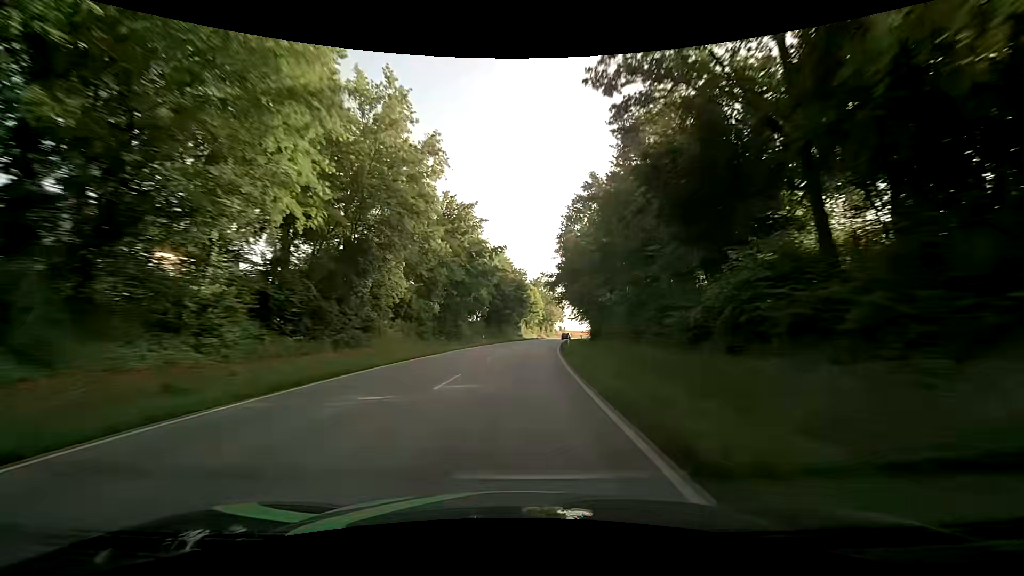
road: secondary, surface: asphalt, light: Day
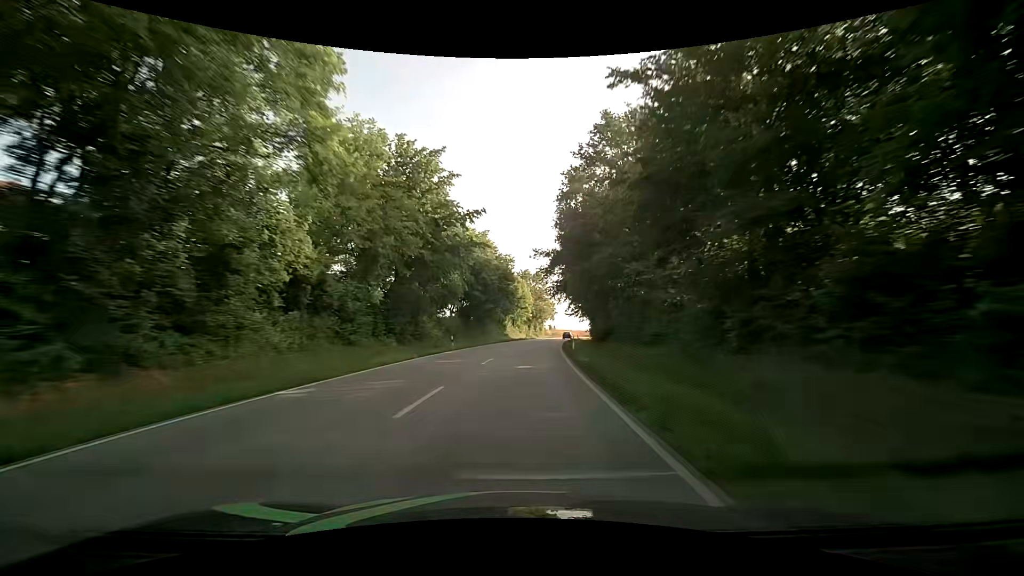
(+0.2, +15.8) m; +1°
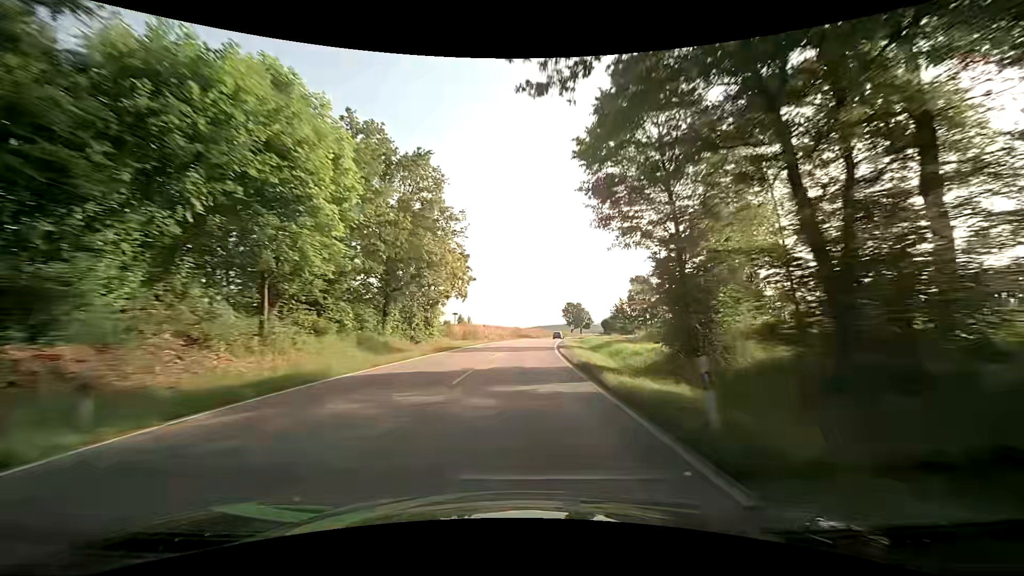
(+6.1, +79.0) m; +9°
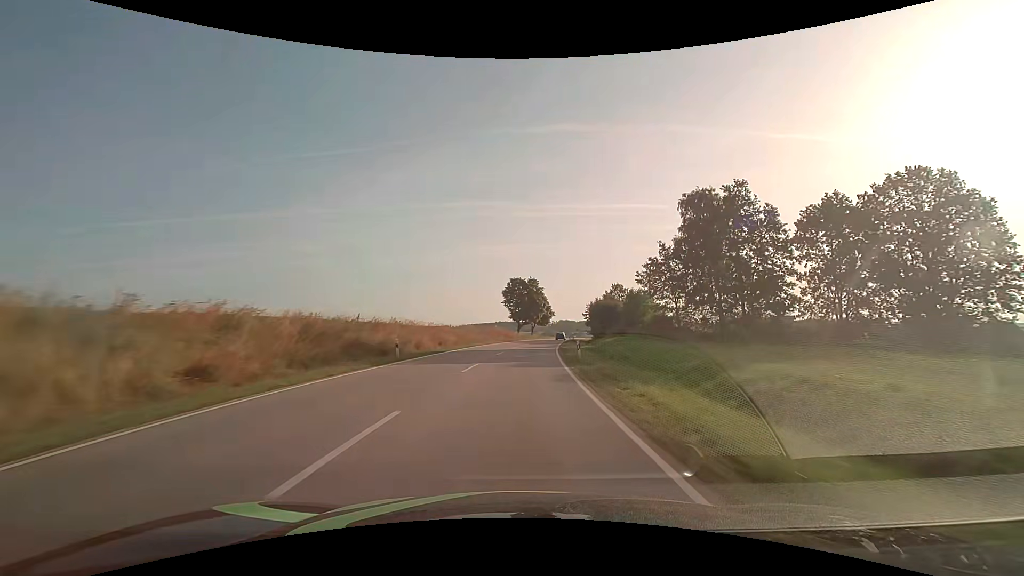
(+5.8, +79.2) m; +8°
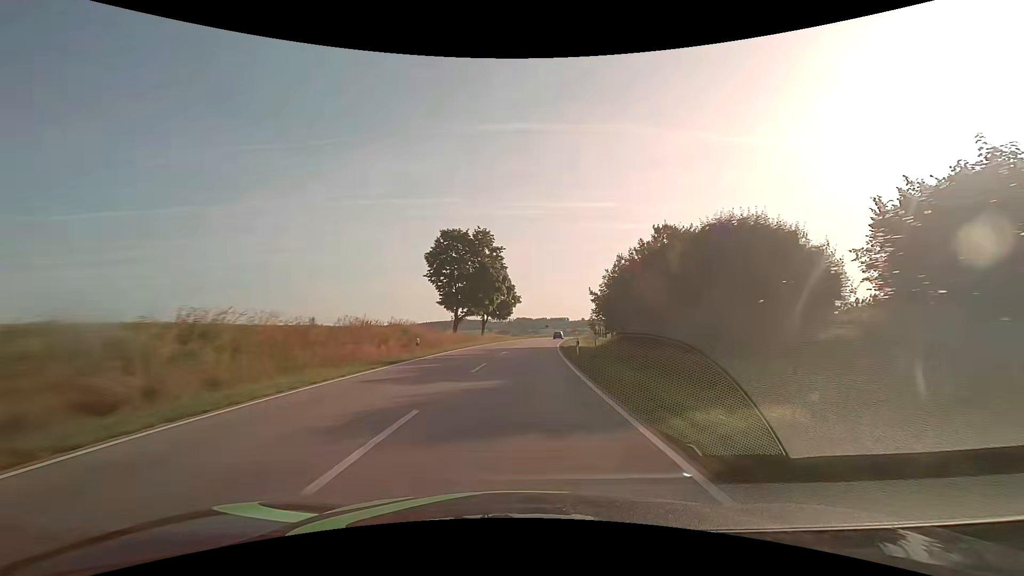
(+2.1, +47.7) m; +5°
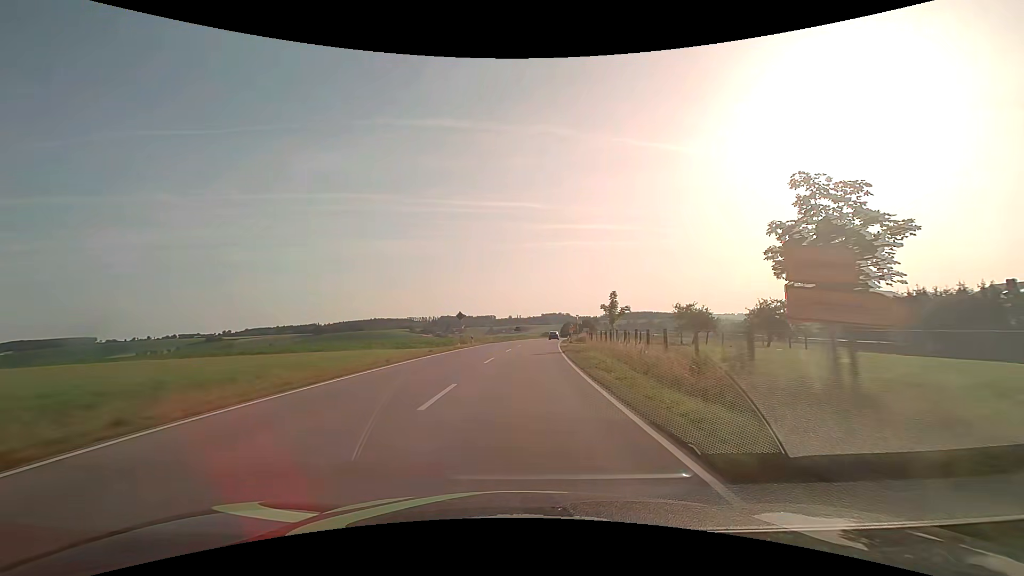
(+5.6, +79.3) m; +8°
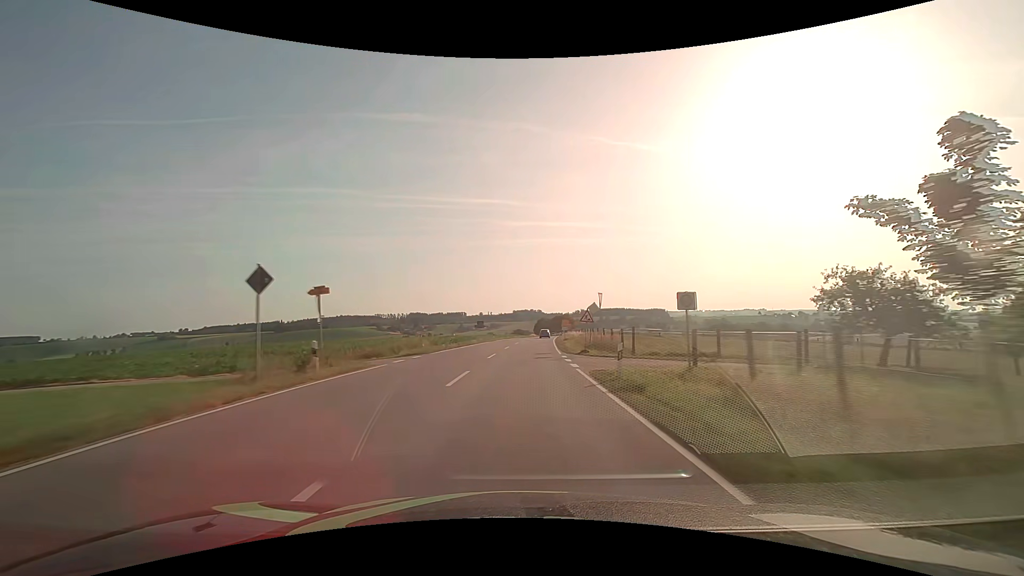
(+0.9, +31.8) m; +3°
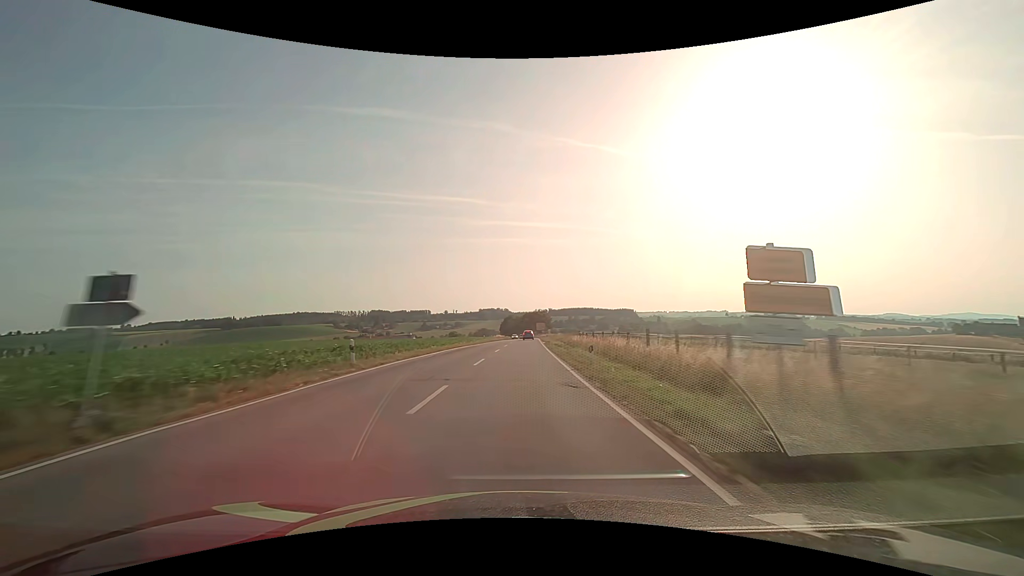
(+1.7, +47.7) m; +4°
(0, +10) (0, +20) (0, +30) (+1, +40) (+1, +50) (+1, +60) (+2, +70) (+2, +80) (+2, +90) (+2, +100) m
